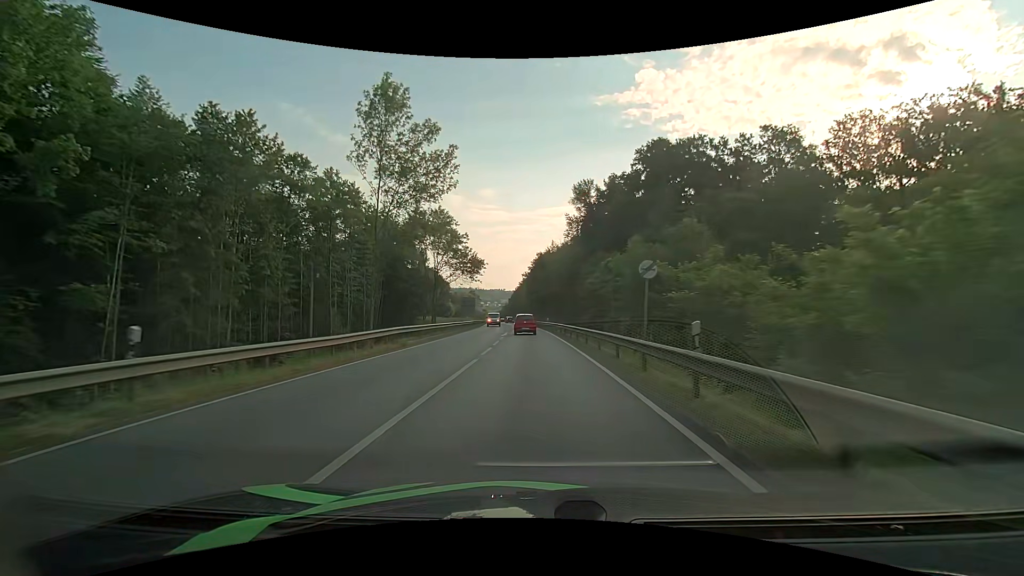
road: primary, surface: asphalt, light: Day
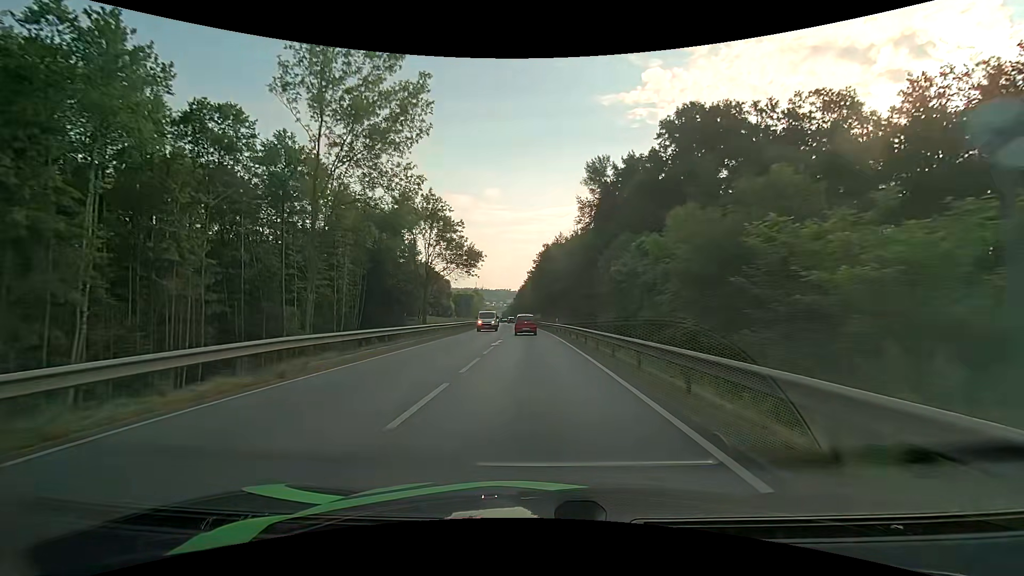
(-0.1, +11.4) m; -1°
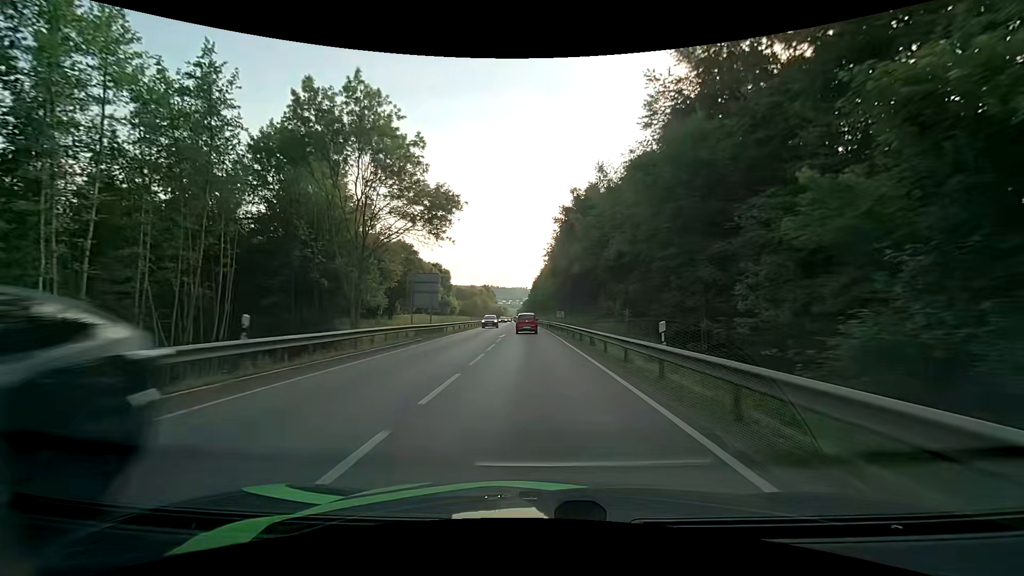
(-0.6, +34.2) m; -2°
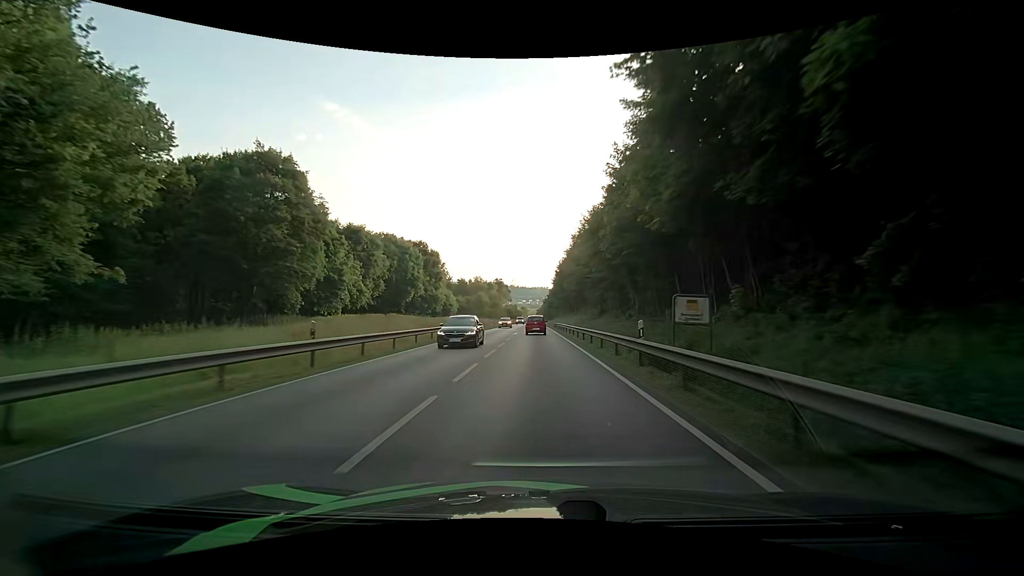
(-1.0, +45.5) m; -3°
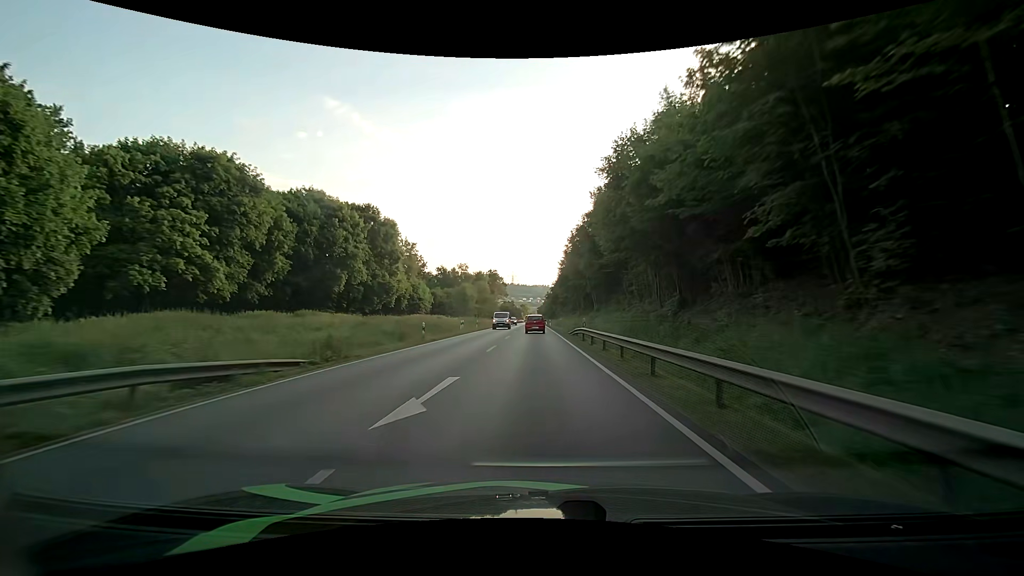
(+0.2, +34.1) m; 0°
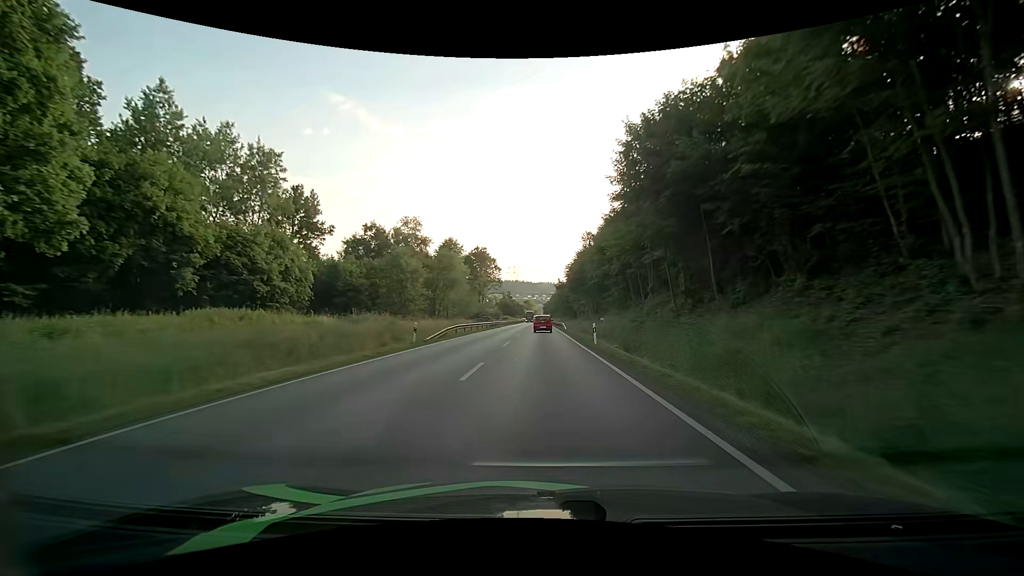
(-0.5, +57.2) m; -1°
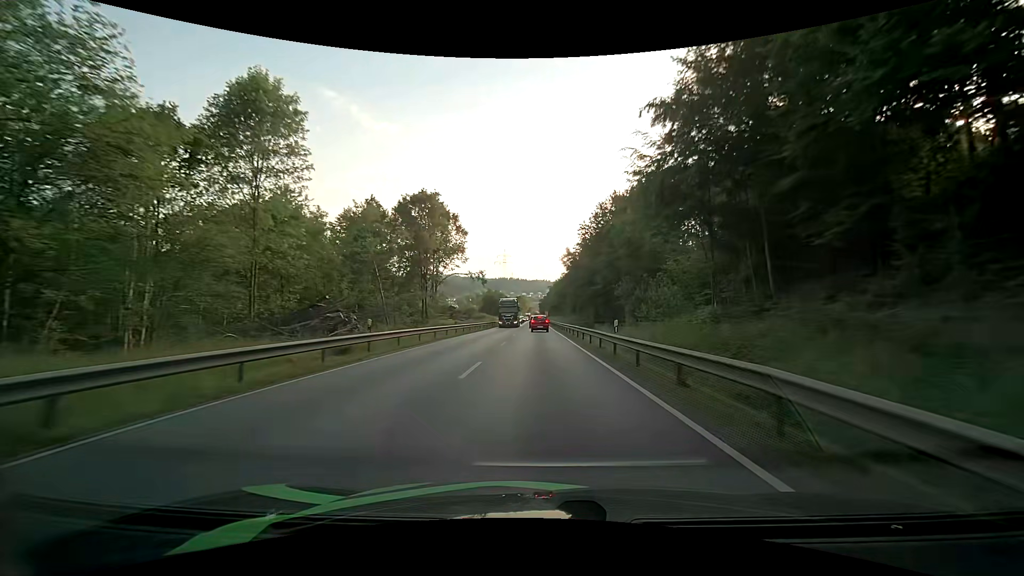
(+0.4, +58.4) m; +1°
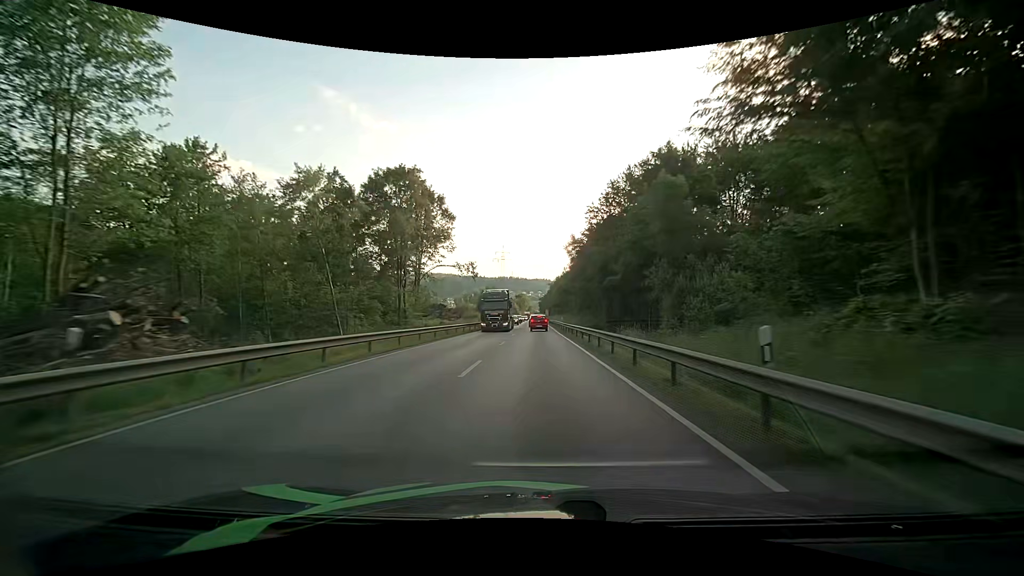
(0.0, +11.8) m; 0°
(0, +10) (0, +20) (0, +30) (0, +40) (0, +50) (0, +60) (0, +70) (0, +80) (0, +90) (-1, +100) m
